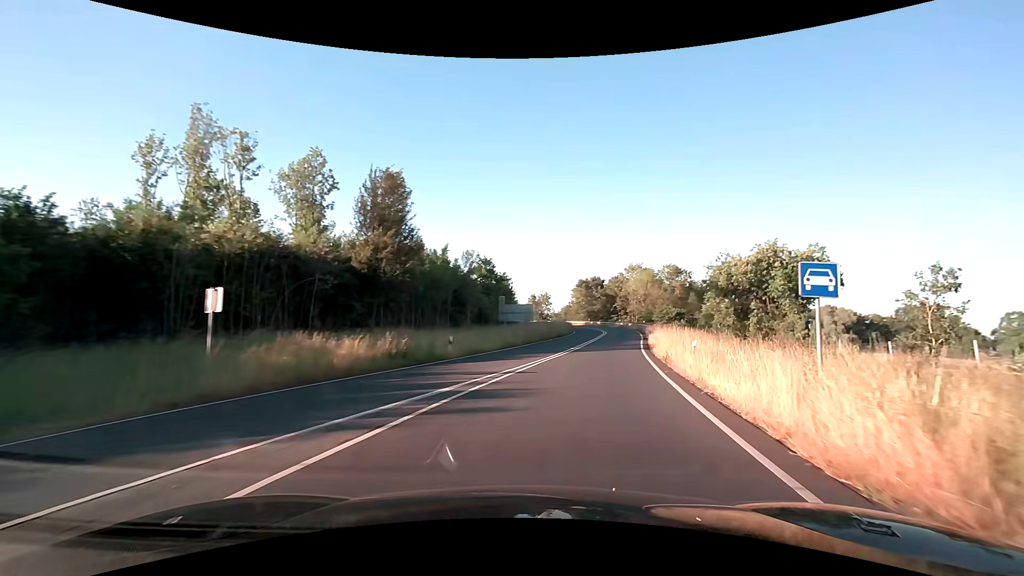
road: trunk_link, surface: asphalt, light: Day
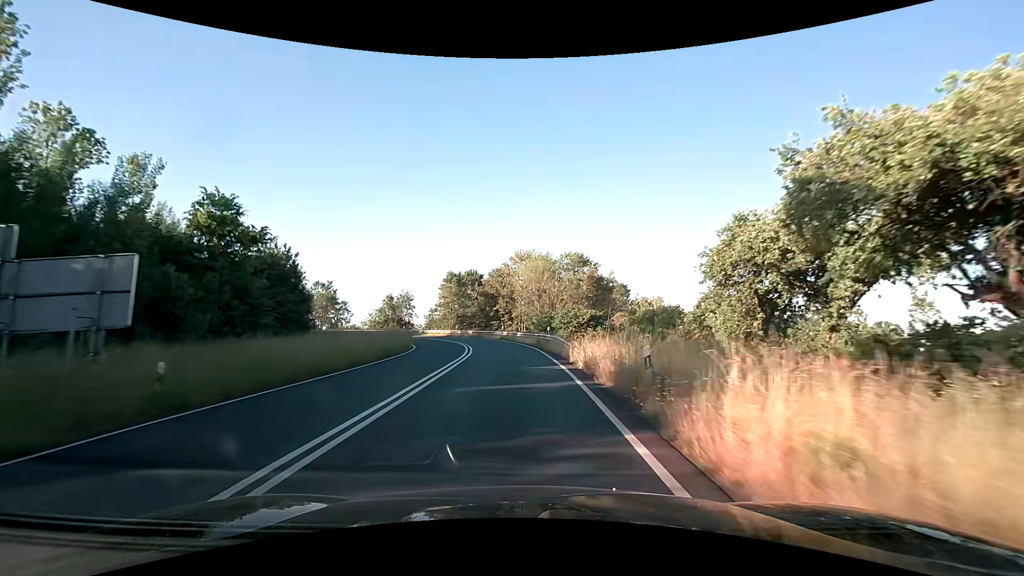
(+6.7, +34.0) m; +14°
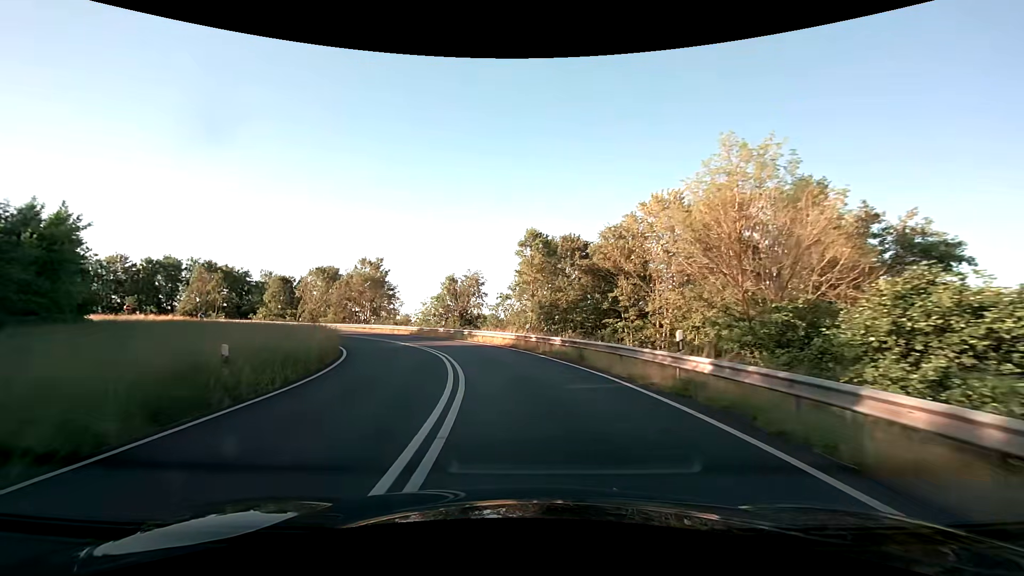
(-2.6, +36.8) m; -11°
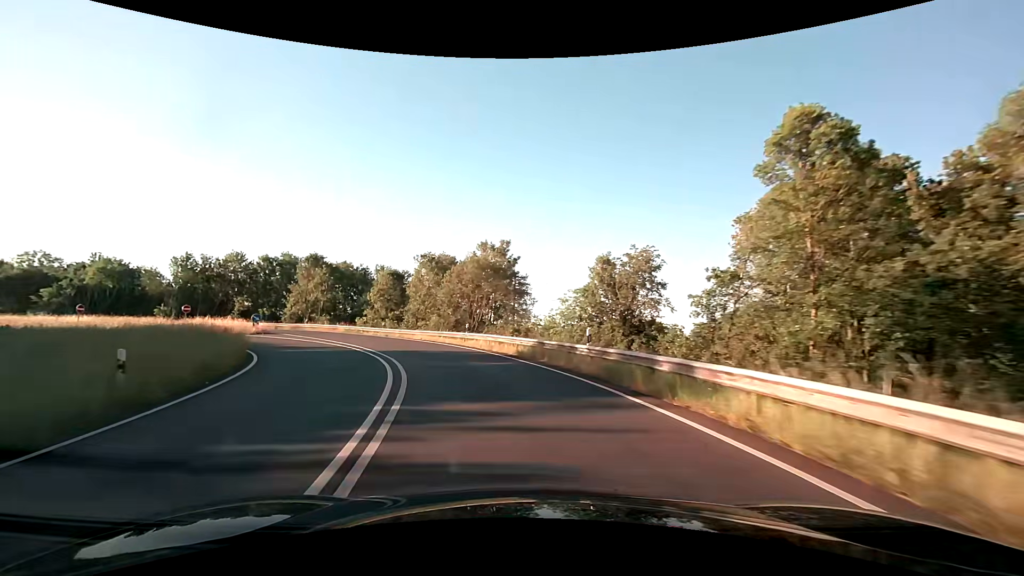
(-3.4, +26.1) m; -17°
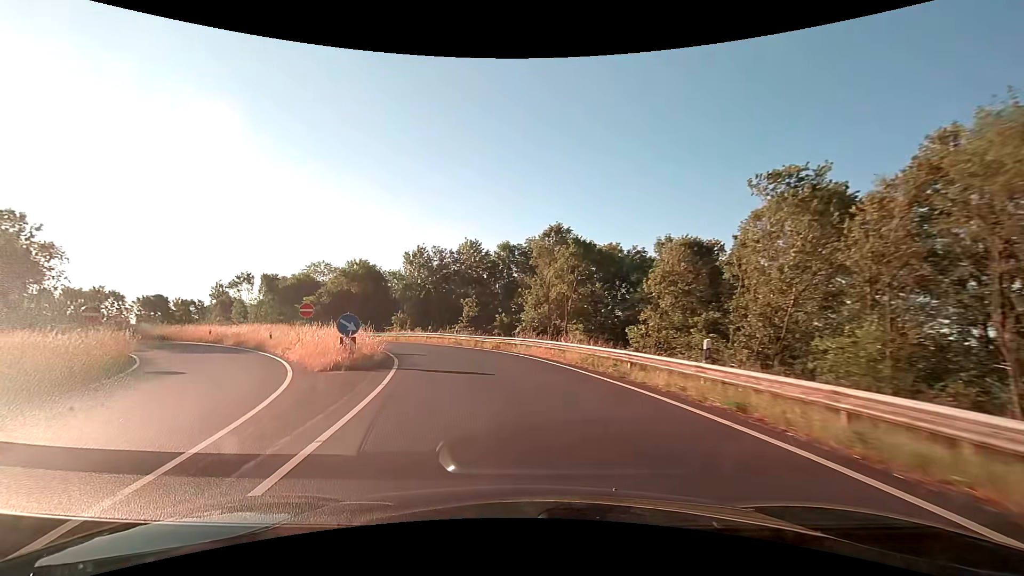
(-9.4, +33.0) m; -31°
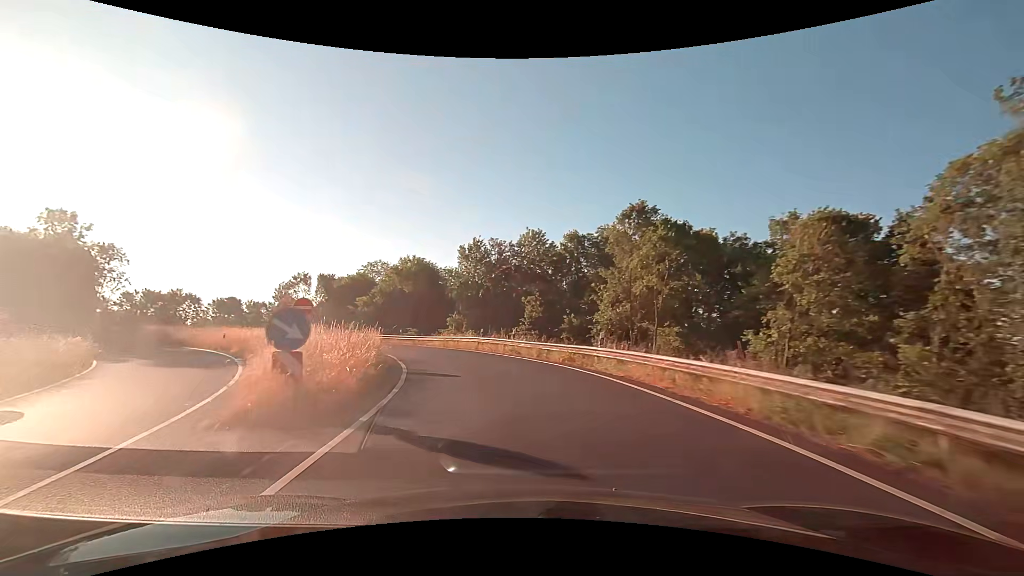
(-0.6, +8.7) m; -8°
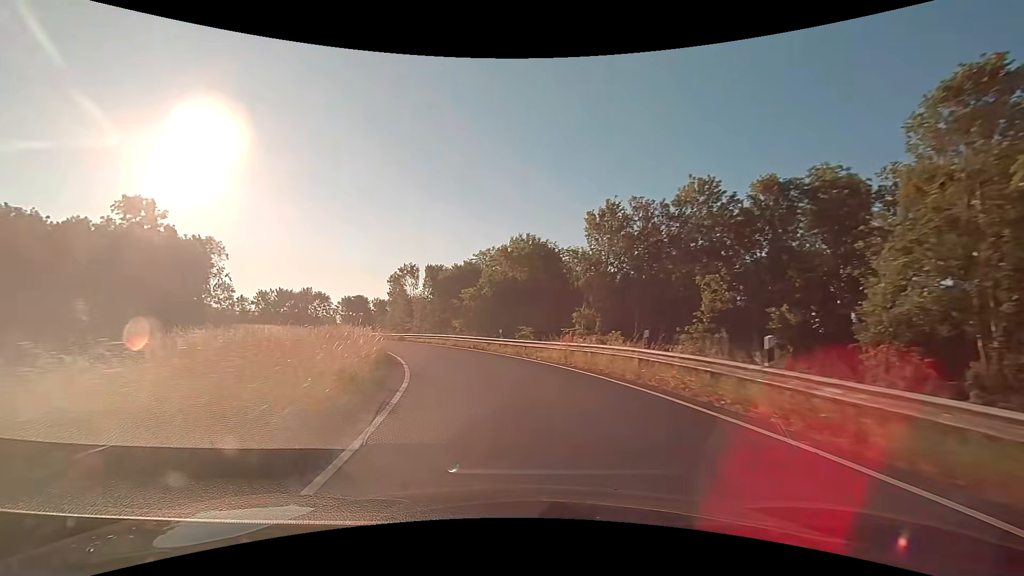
(-2.2, +17.6) m; -14°
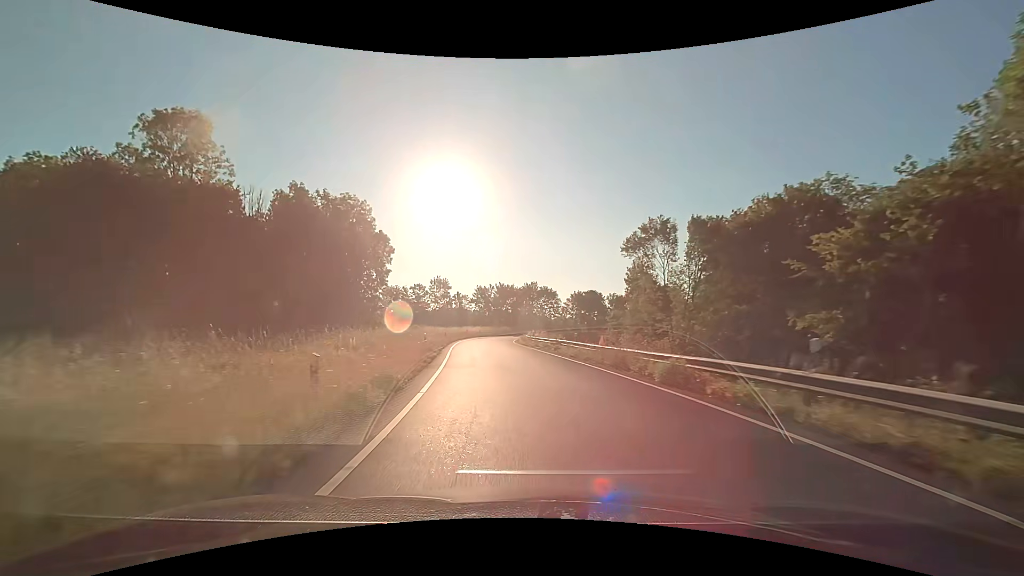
(-8.9, +35.2) m; -27°
(0, +10) (-1, +20) (-2, +30) (-4, +40) (-4, +50) (-4, +60) (-4, +70) (-2, +80) (+2, +89) (+6, +98) m
